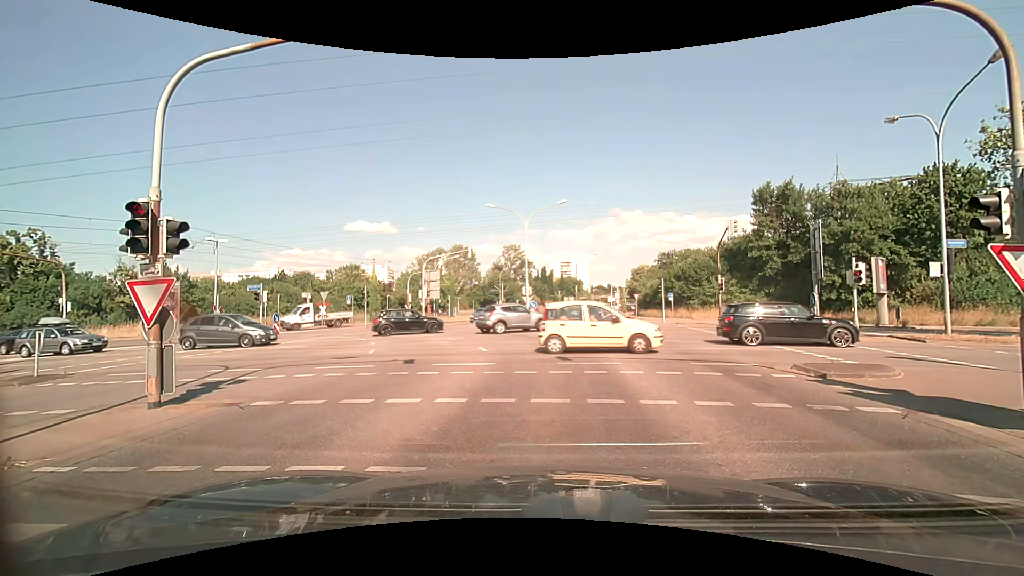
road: secondary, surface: asphalt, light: Day
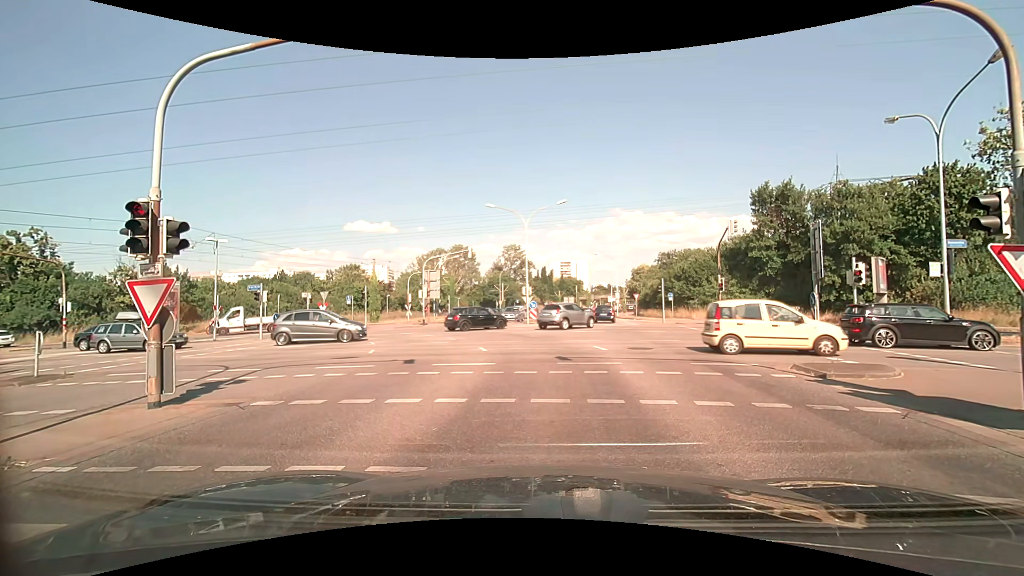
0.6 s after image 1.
(0.0, 0.0) m; 0°
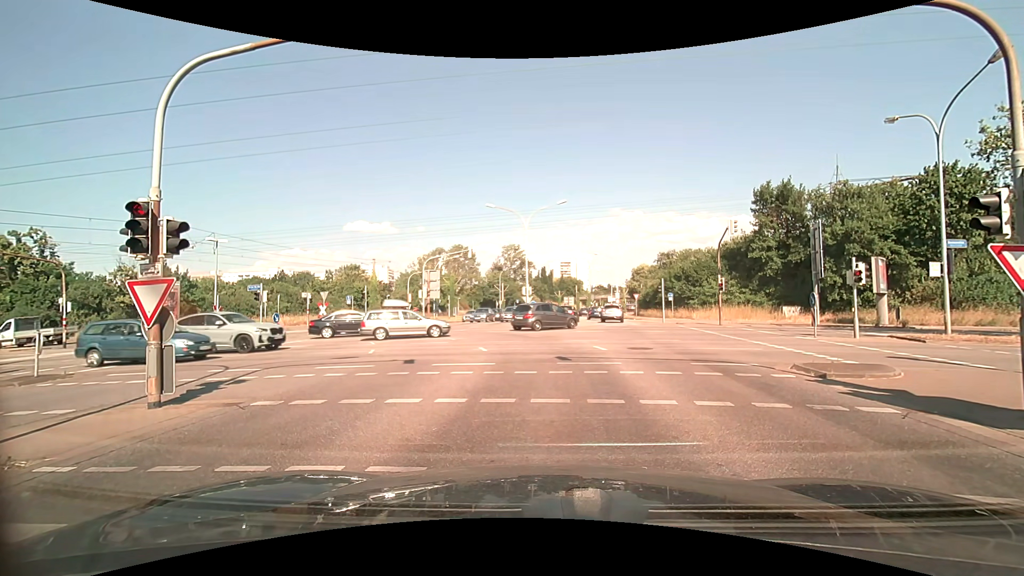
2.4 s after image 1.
(0.0, 0.0) m; 0°
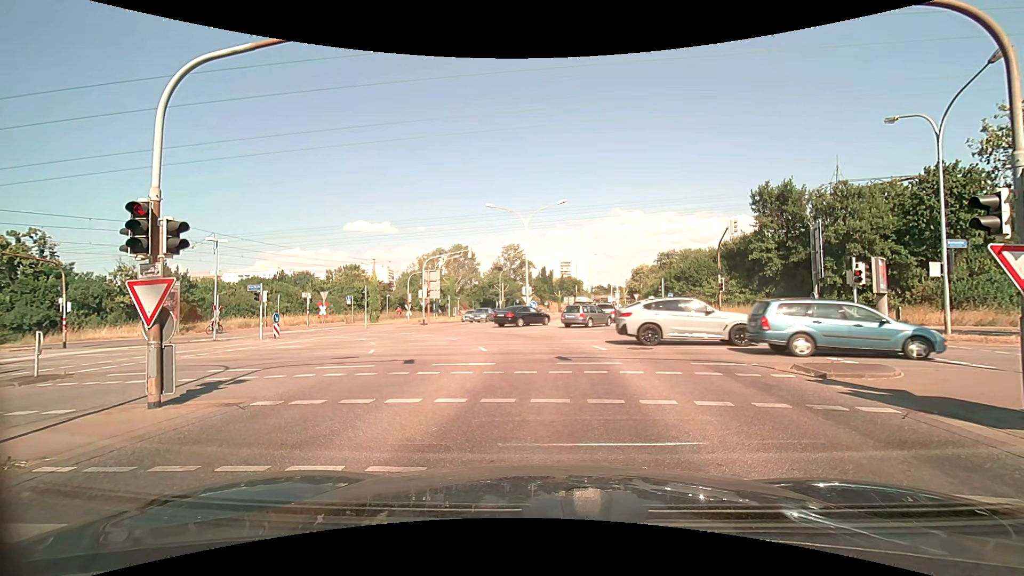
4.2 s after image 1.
(0.0, 0.0) m; 0°
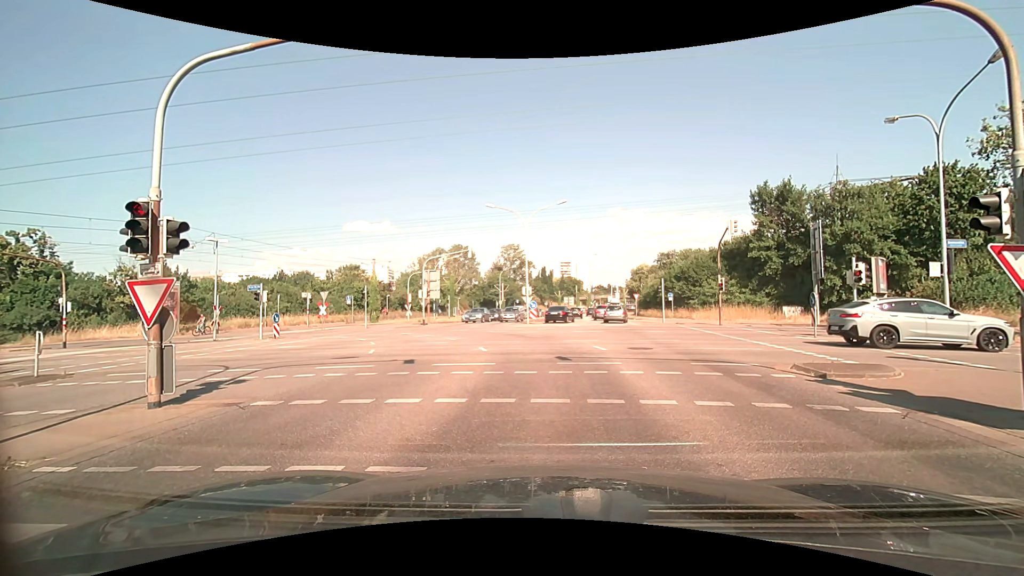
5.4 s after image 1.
(0.0, 0.0) m; 0°
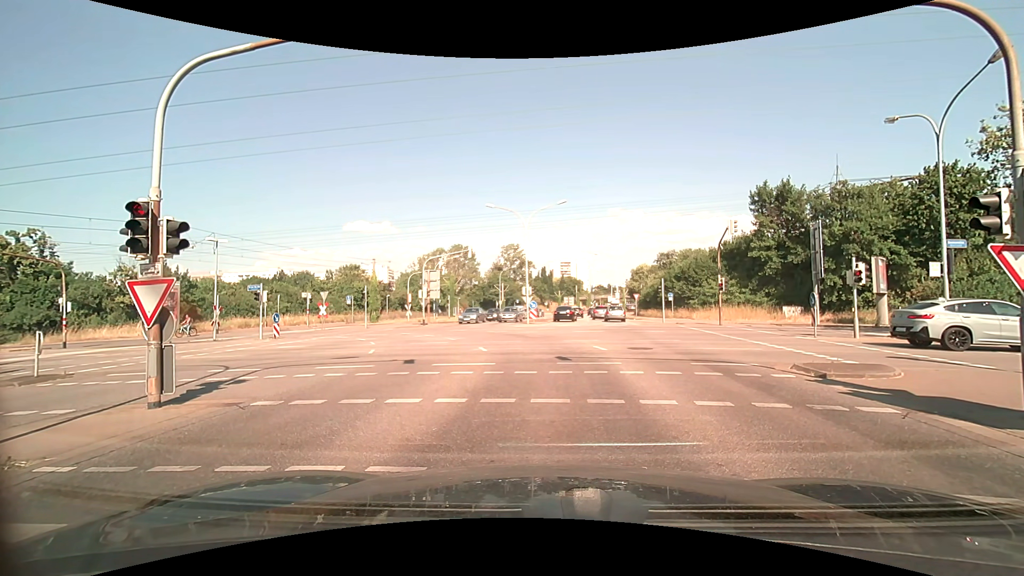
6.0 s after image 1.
(0.0, 0.0) m; 0°
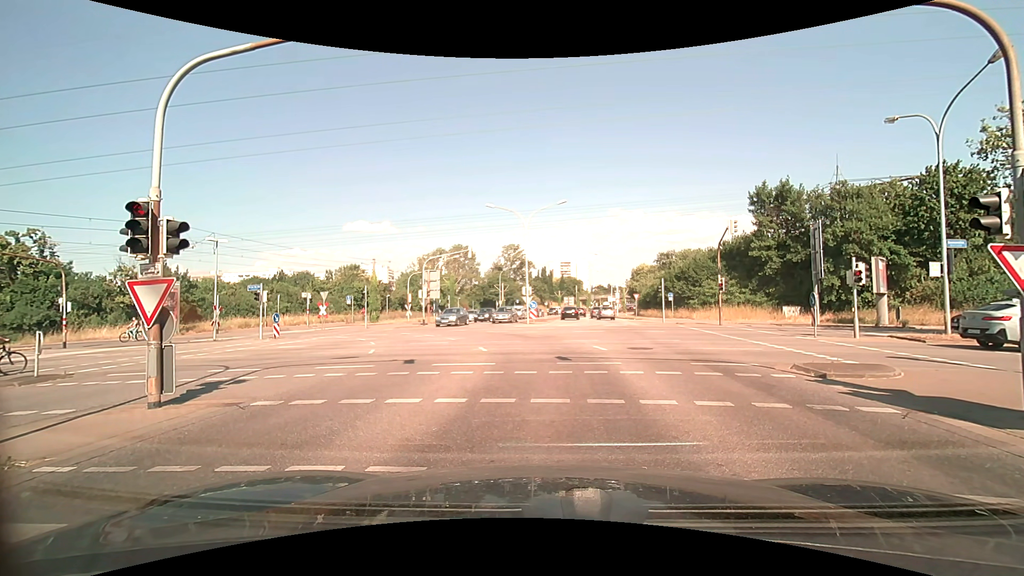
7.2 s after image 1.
(0.0, 0.0) m; 0°
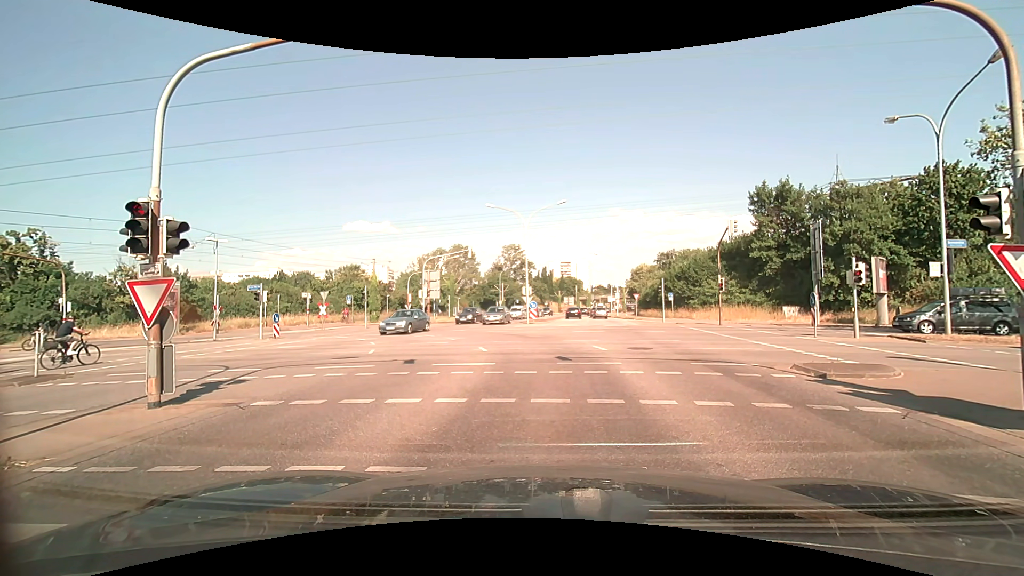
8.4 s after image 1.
(0.0, 0.0) m; 0°
(0, +10) (0, +20) (-3, +29) (-10, +36) (-20, +39) (-30, +41) (-40, +42) (-50, +44) (-59, +45) (-69, +47) m
